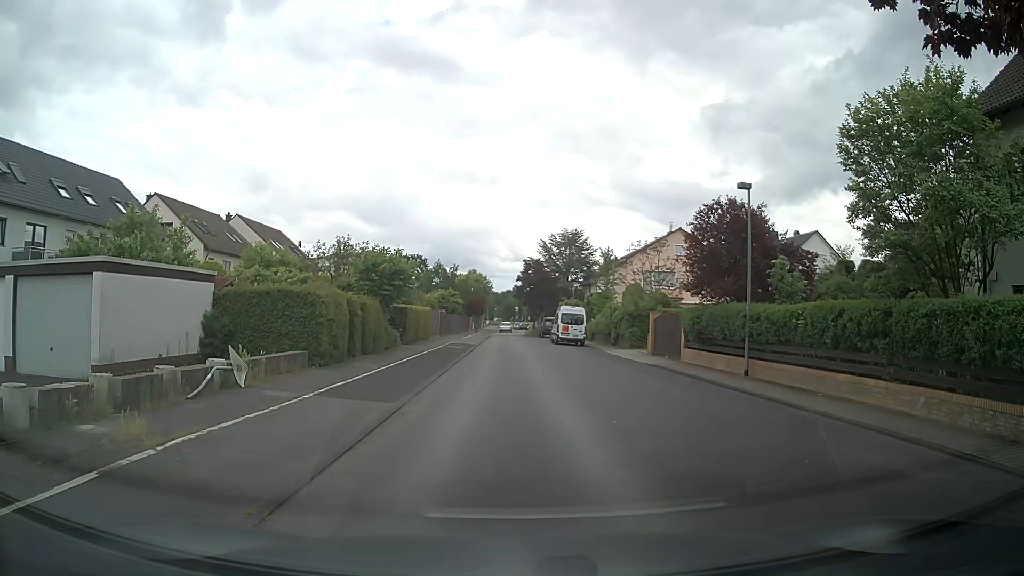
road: residential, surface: asphalt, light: Day
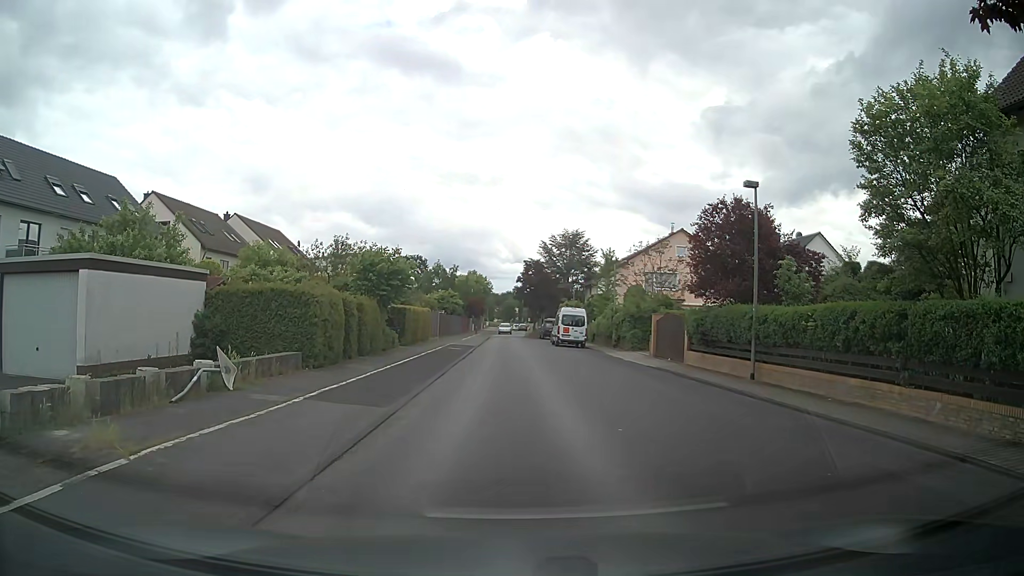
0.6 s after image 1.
(0.0, +0.5) m; 0°
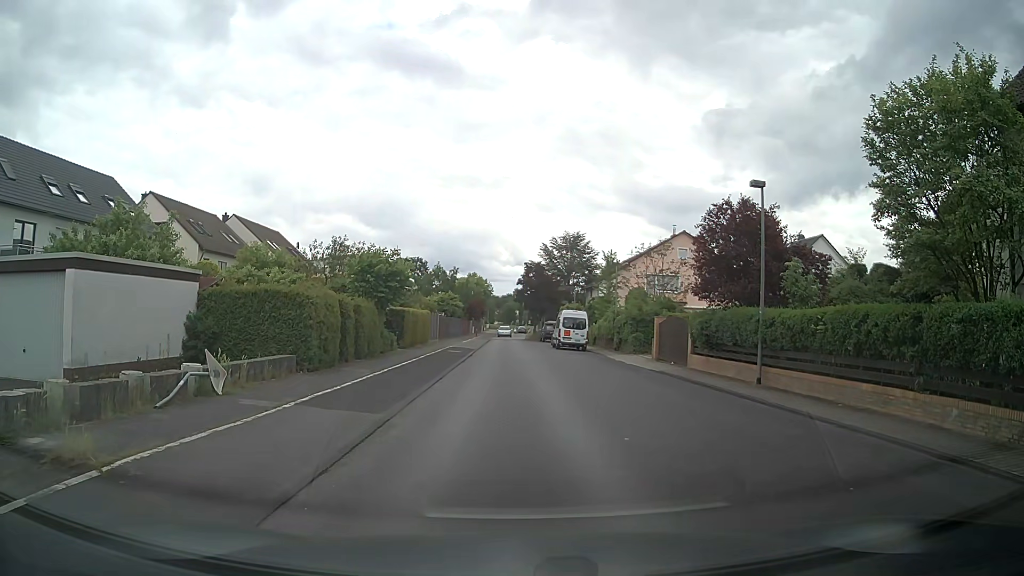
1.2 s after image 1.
(0.0, +0.5) m; 0°
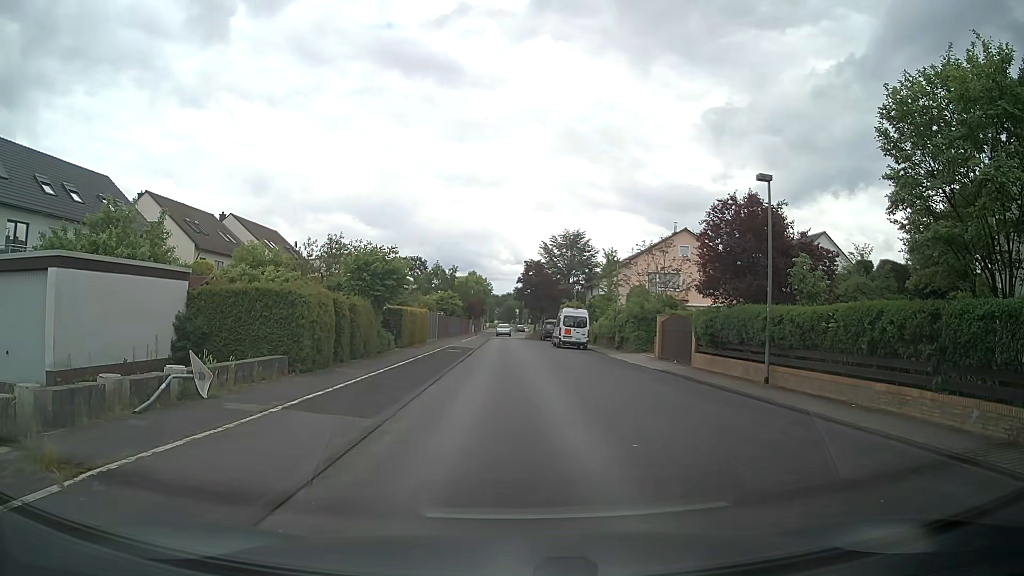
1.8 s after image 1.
(0.0, +0.6) m; 0°
